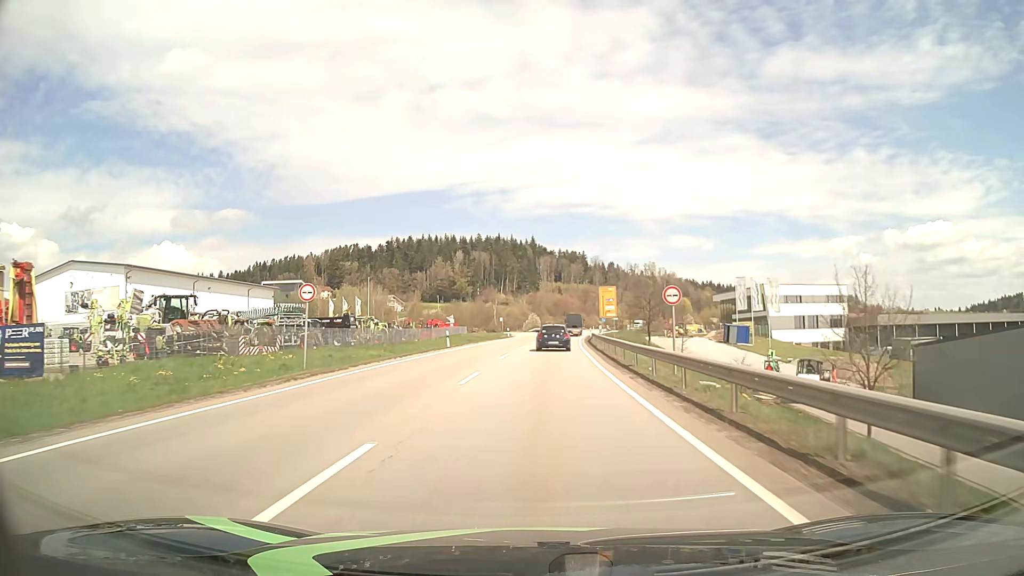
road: primary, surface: asphalt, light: Day
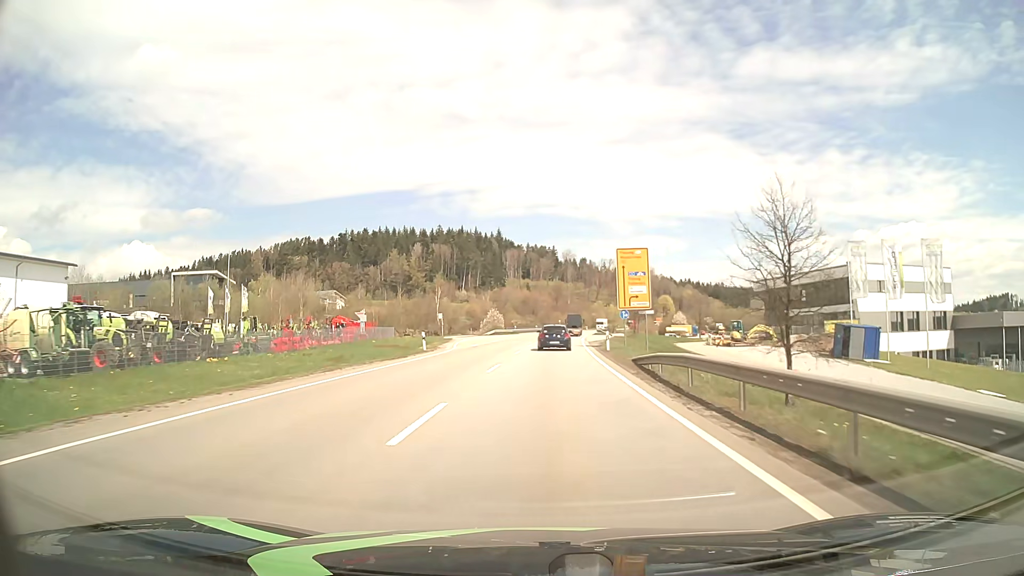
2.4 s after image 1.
(+1.0, +44.3) m; +3°
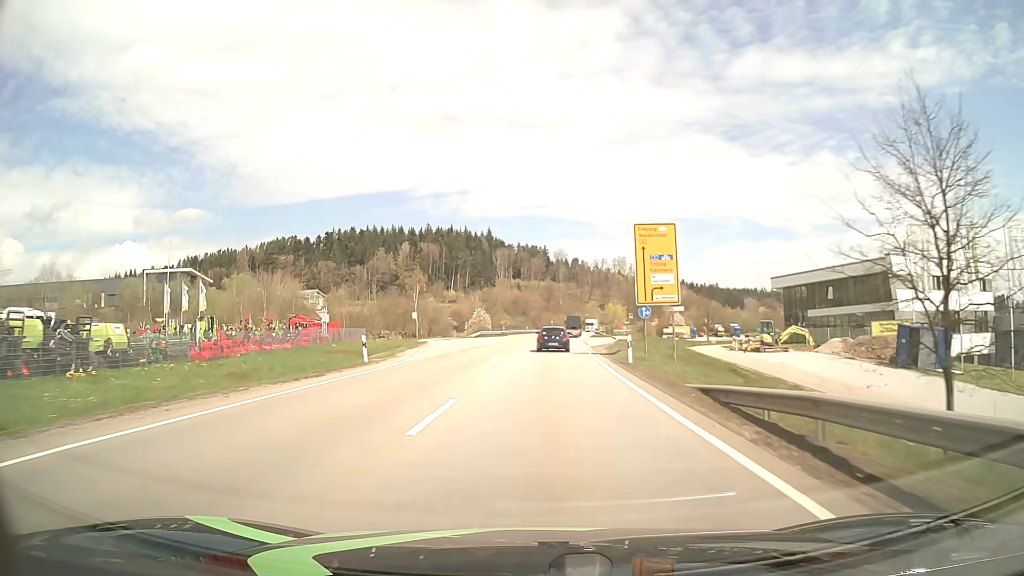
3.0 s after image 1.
(+0.1, +11.2) m; +1°
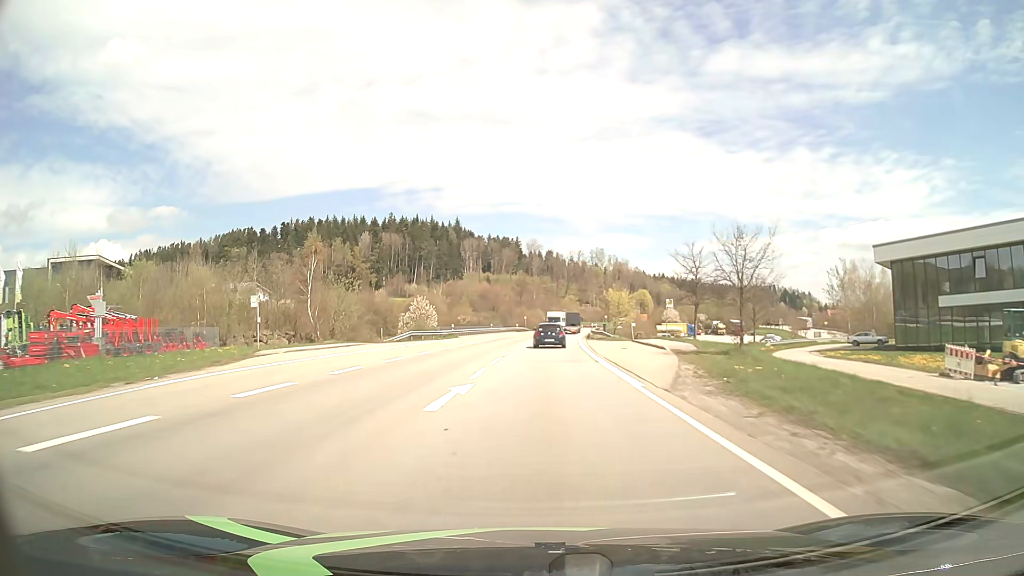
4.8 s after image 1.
(+0.6, +34.0) m; +2°
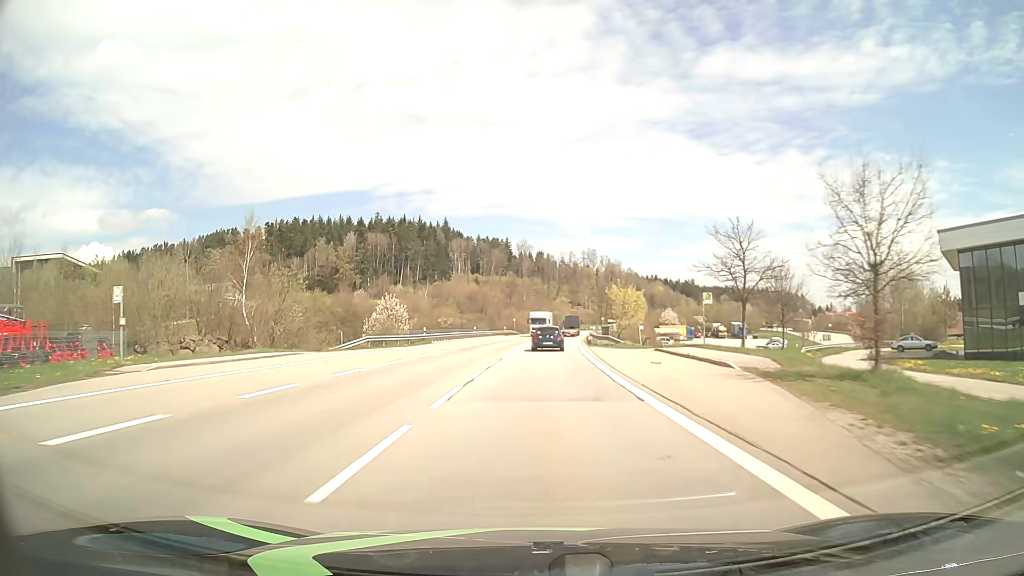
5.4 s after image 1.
(+0.1, +11.5) m; +1°
